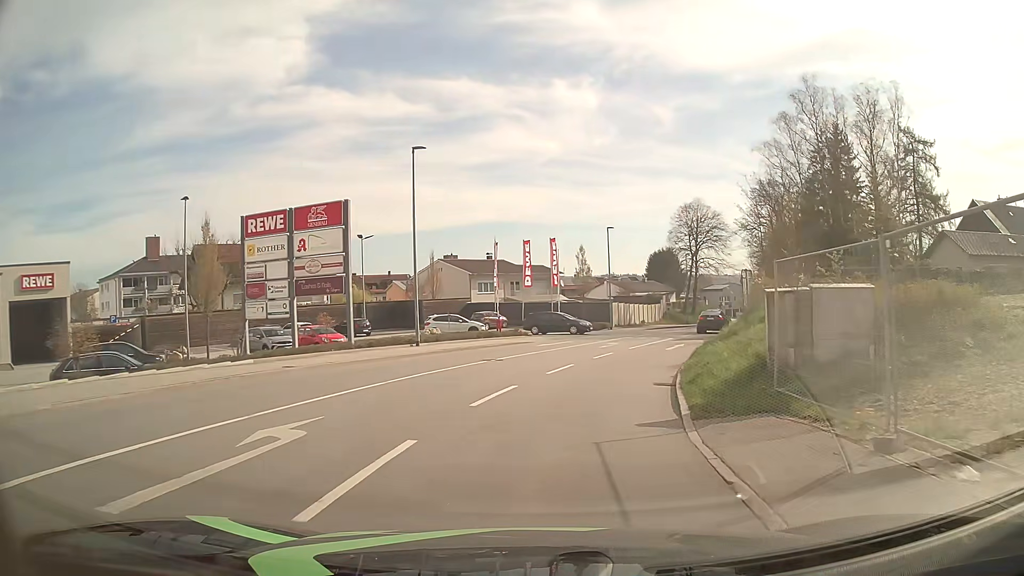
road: tertiary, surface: asphalt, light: Day
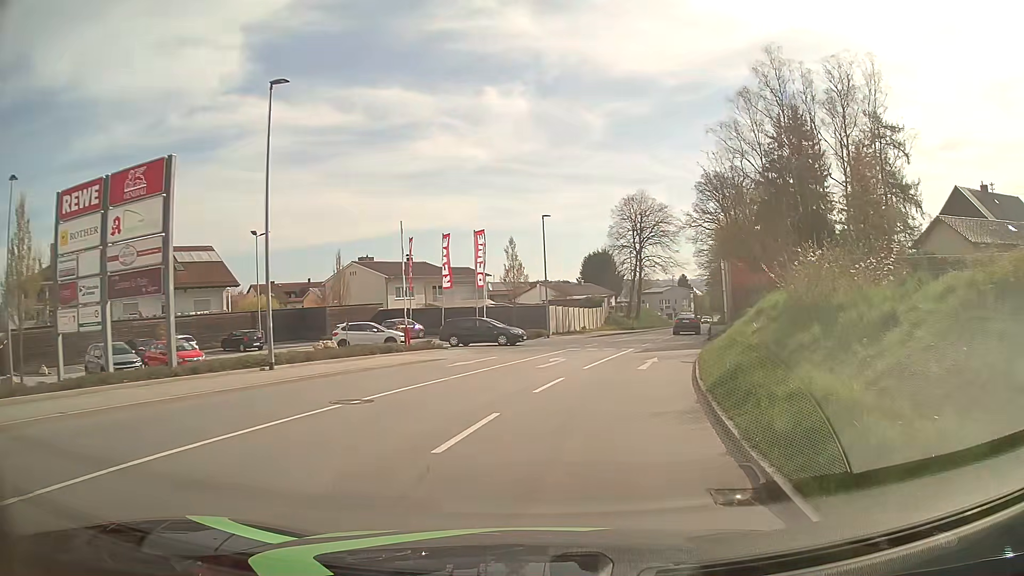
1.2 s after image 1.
(+0.3, +9.3) m; +5°
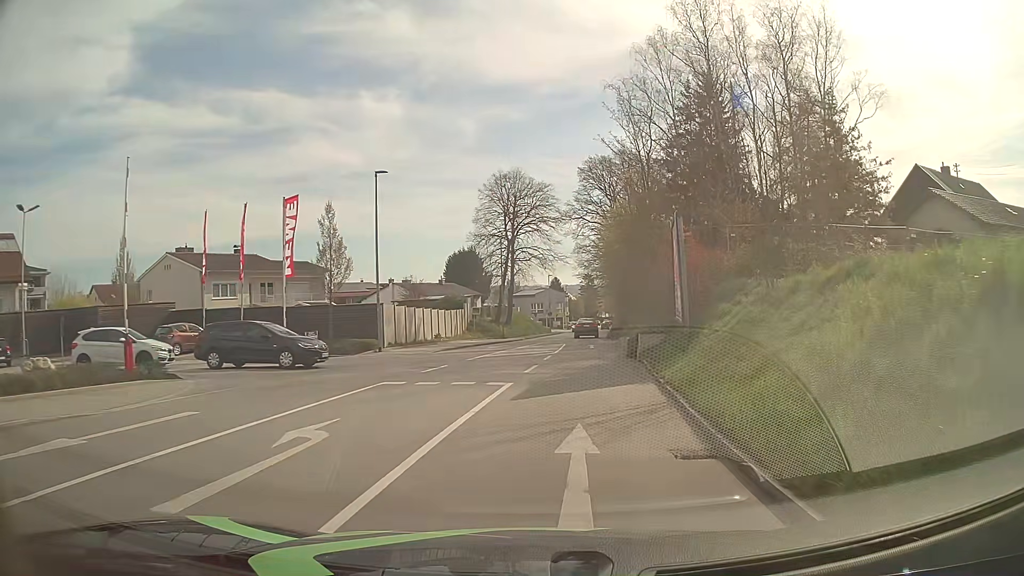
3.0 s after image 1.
(+1.7, +14.6) m; +12°
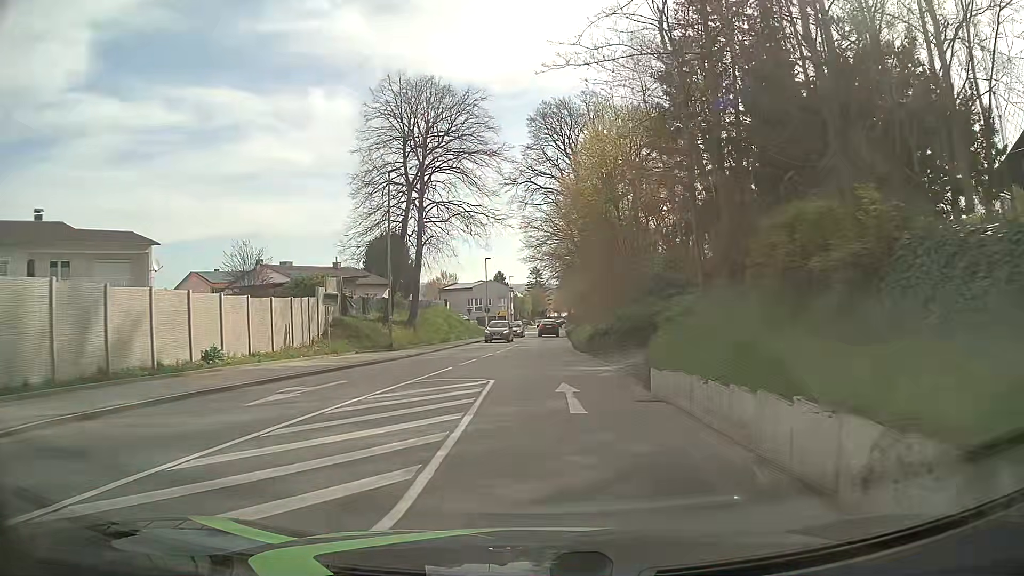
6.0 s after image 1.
(+1.3, +24.7) m; +5°
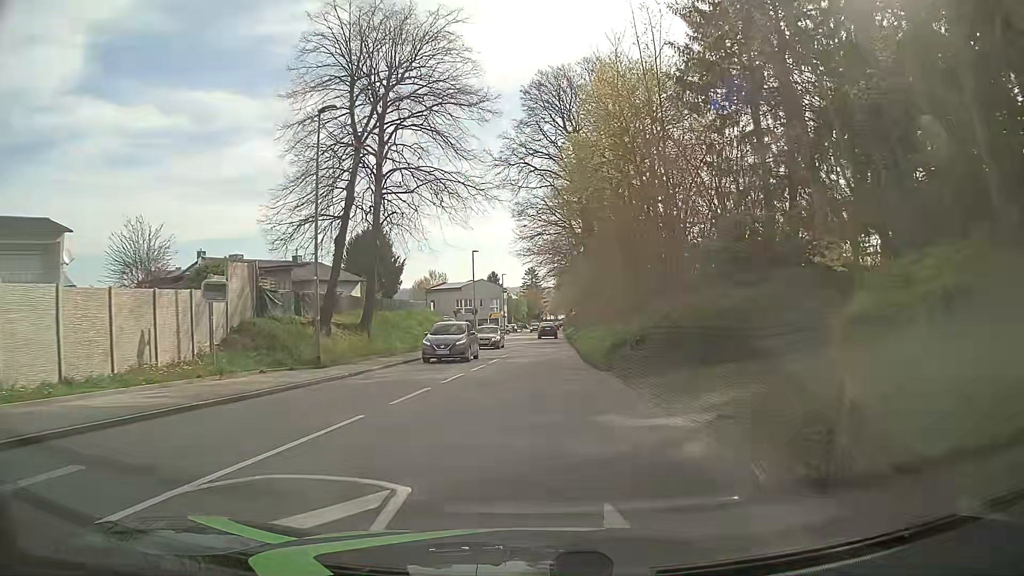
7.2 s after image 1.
(0.0, +9.8) m; 0°
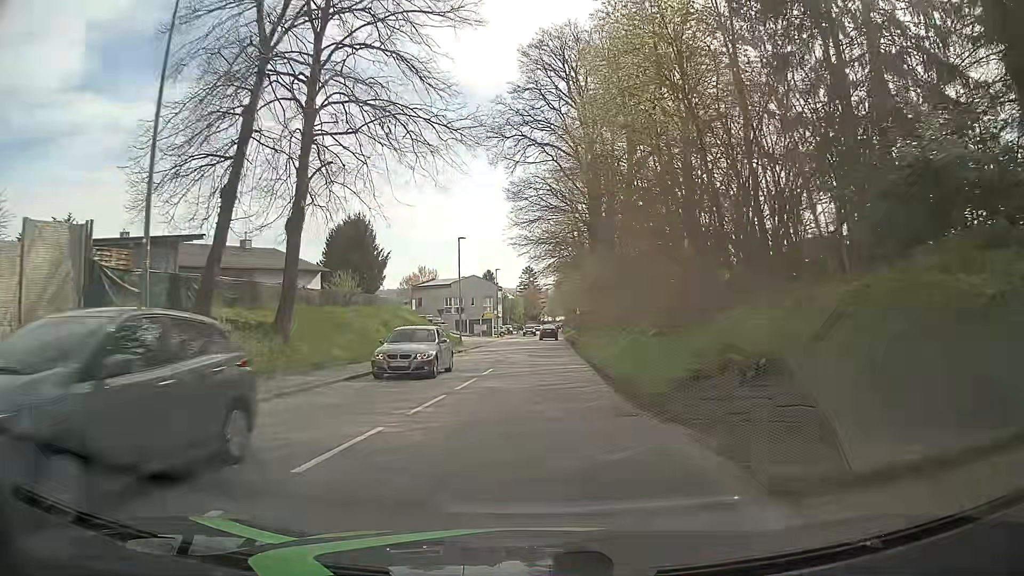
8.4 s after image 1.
(+0.1, +9.7) m; +1°
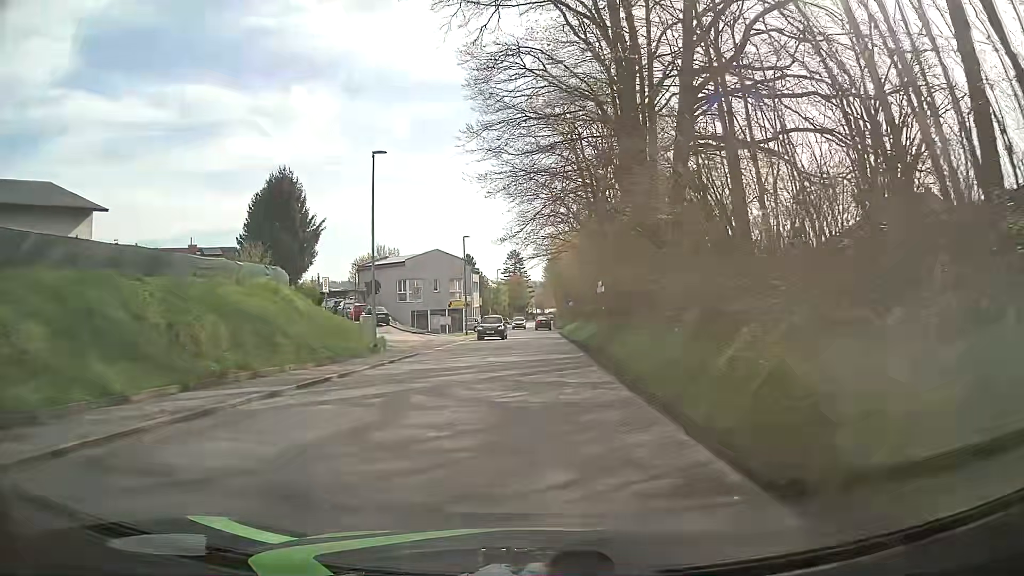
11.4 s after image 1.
(-0.1, +24.3) m; +1°
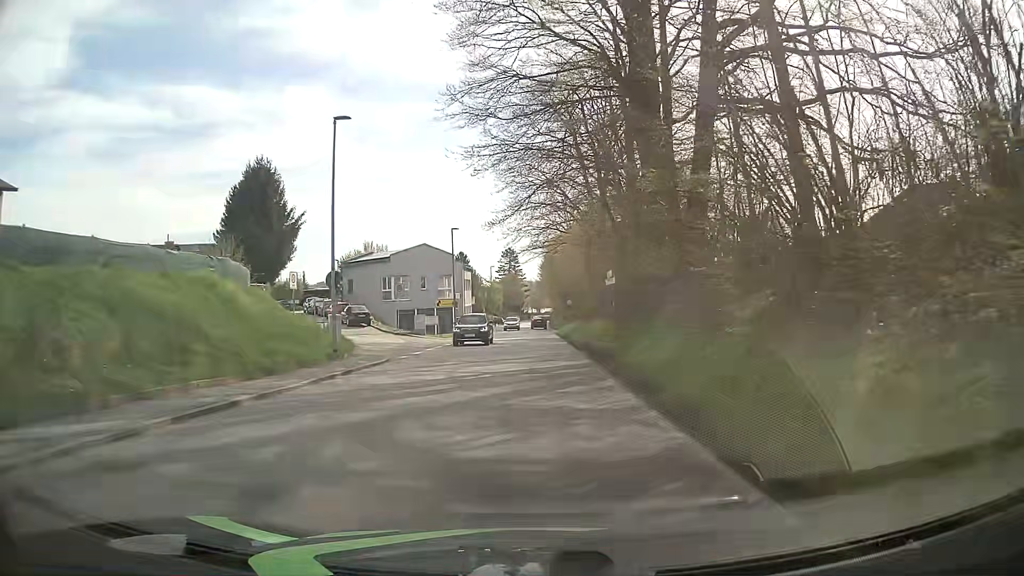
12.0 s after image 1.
(0.0, +4.8) m; 0°
(0, +10) (0, +20) (0, +30) (0, +40) (0, +50) (0, +60) (0, +70) (0, +80) (0, +90) (0, +100) m
